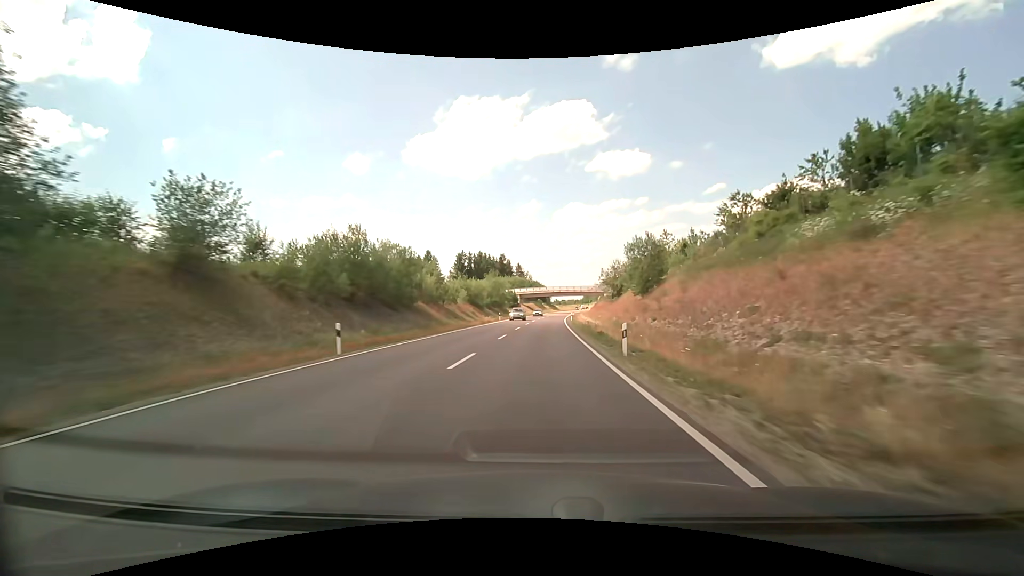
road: primary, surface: asphalt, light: Day
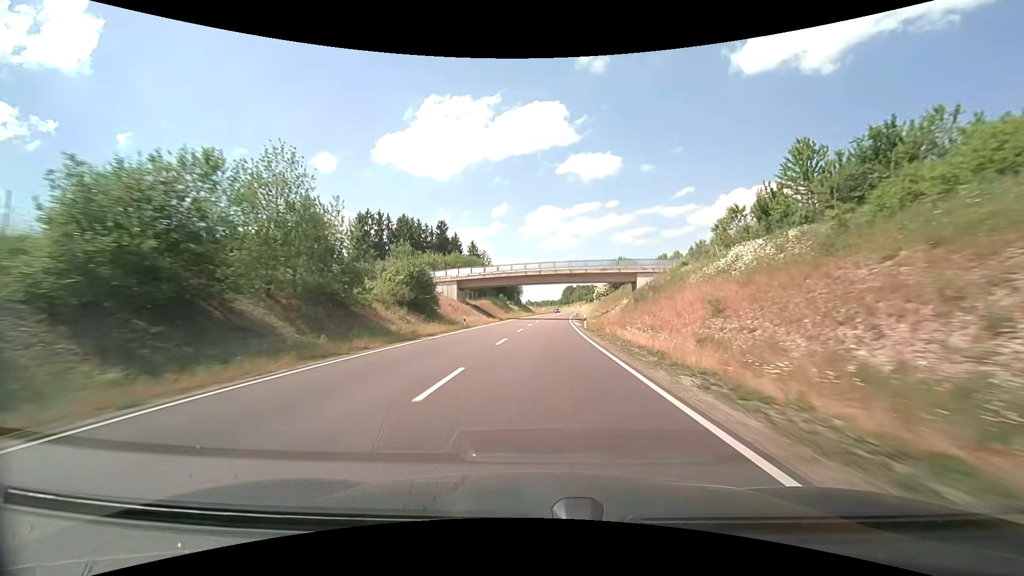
(+2.3, +76.5) m; +3°
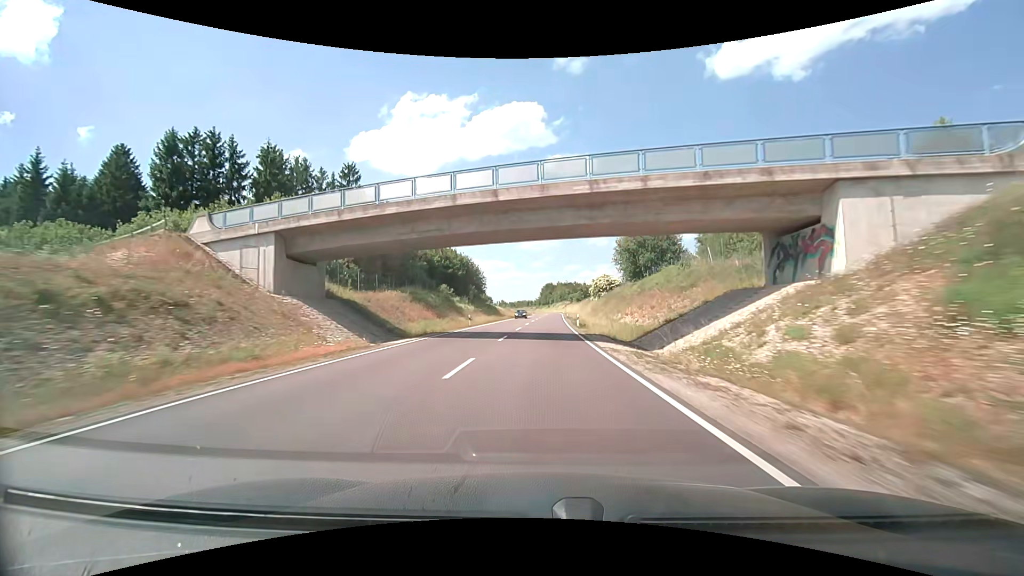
(+1.0, +45.8) m; +3°
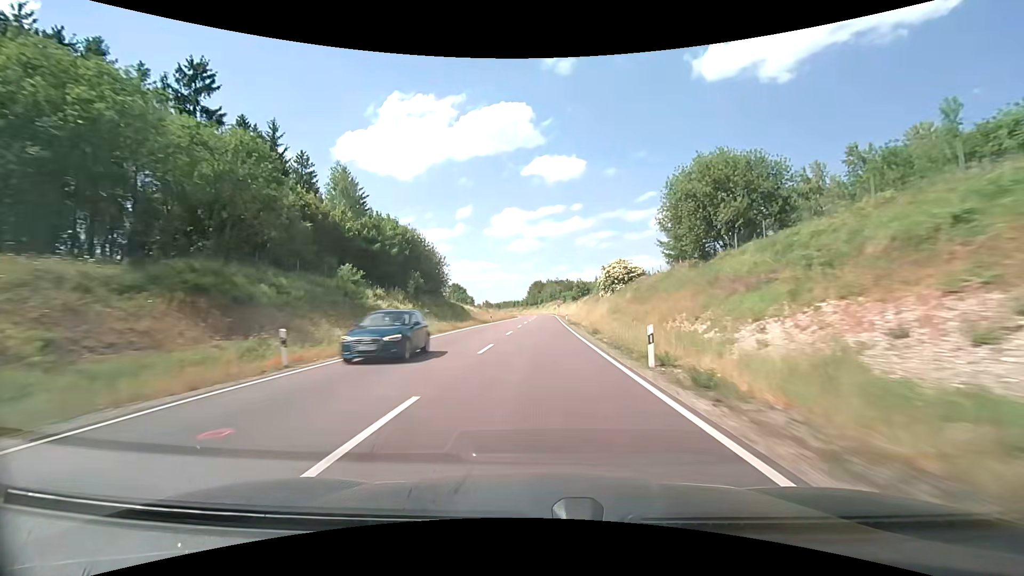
(+0.4, +30.5) m; +1°
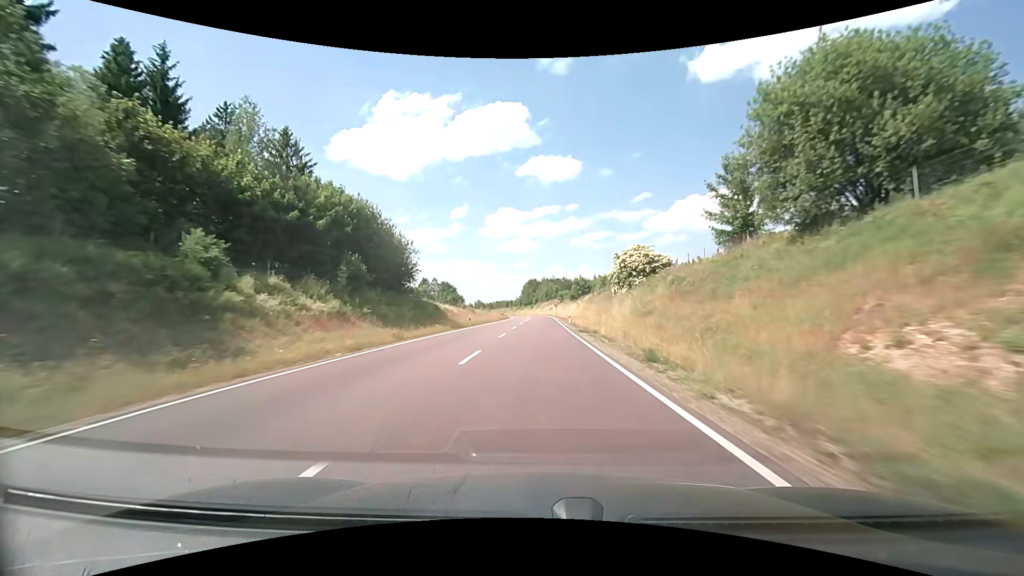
(+0.2, +15.2) m; +1°
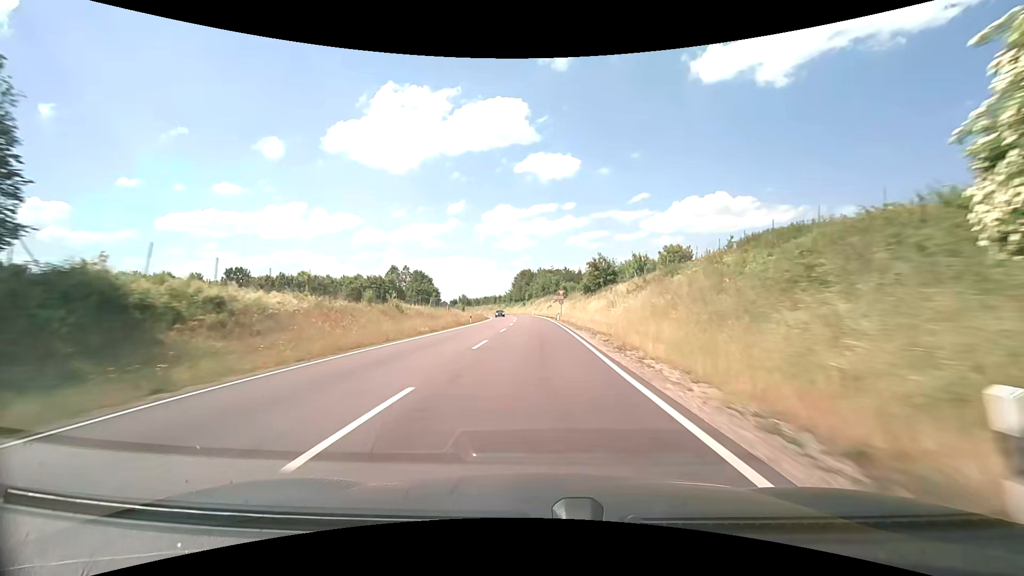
(+0.4, +44.1) m; +1°
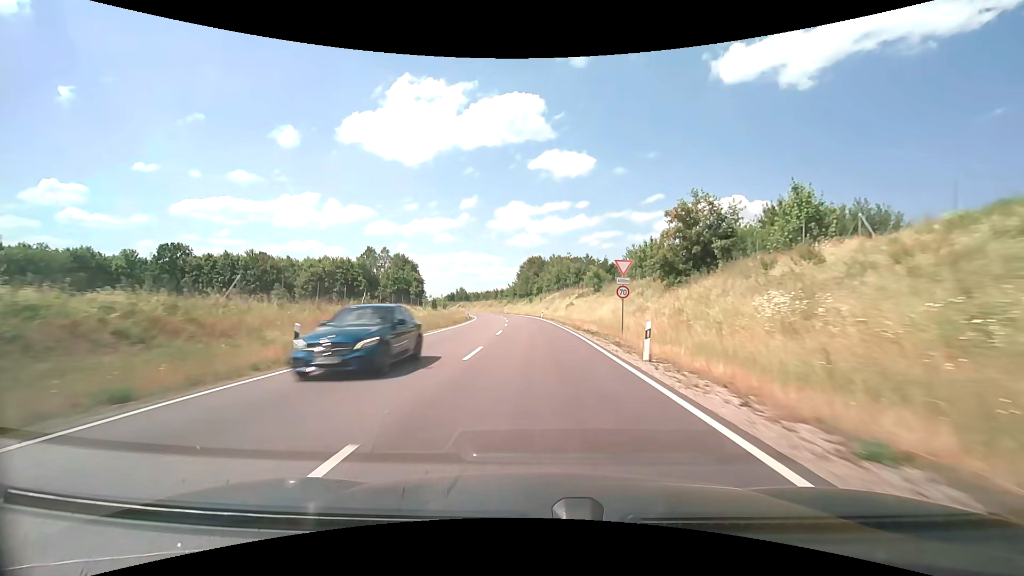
(-0.3, +39.4) m; -1°
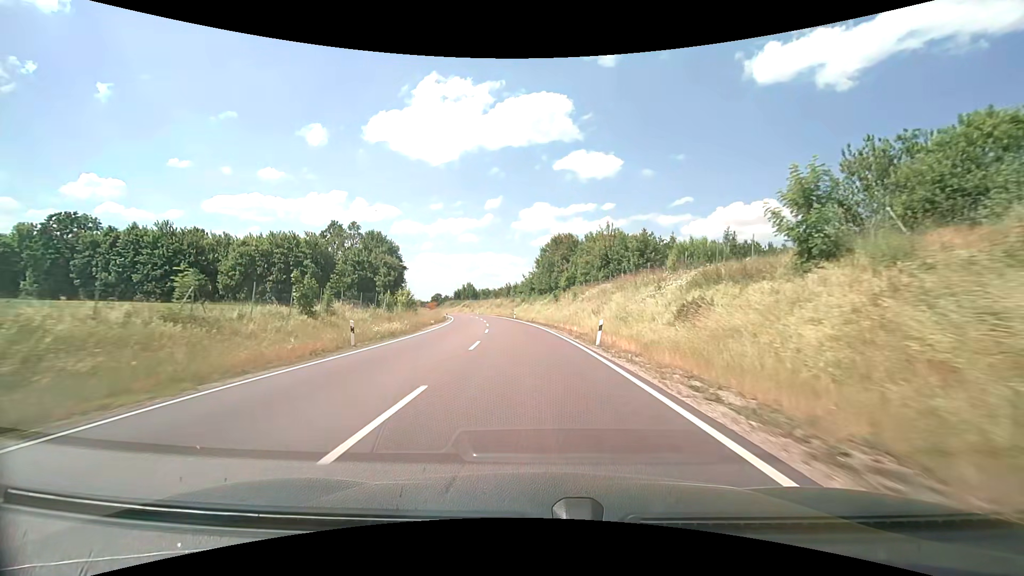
(-0.8, +44.0) m; -3°
(0, +10) (0, +20) (-1, +30) (-2, +40) (-3, +50) (-4, +60) (-5, +70) (-7, +80) (-9, +89) (-11, +99) m
